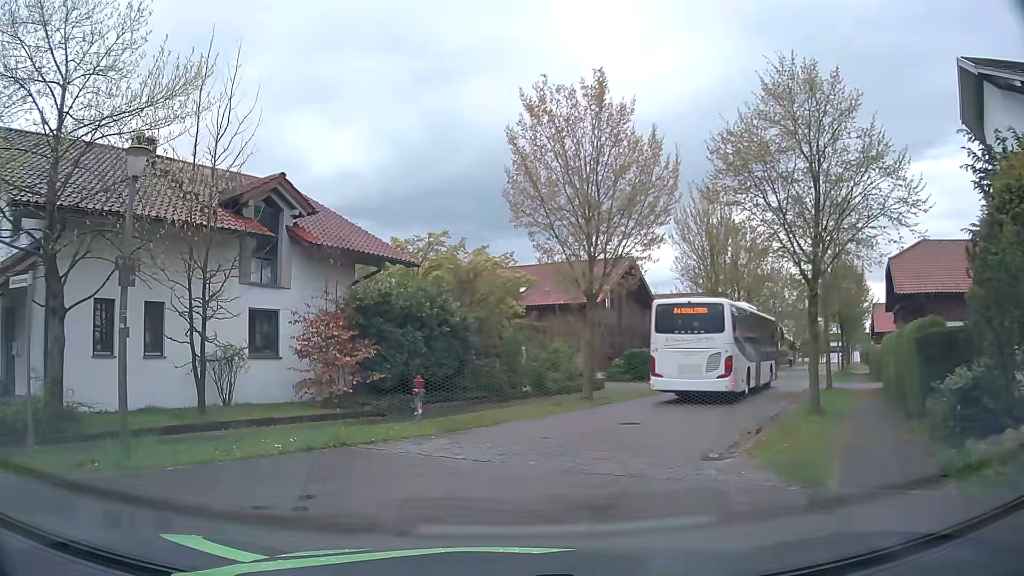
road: residential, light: Day
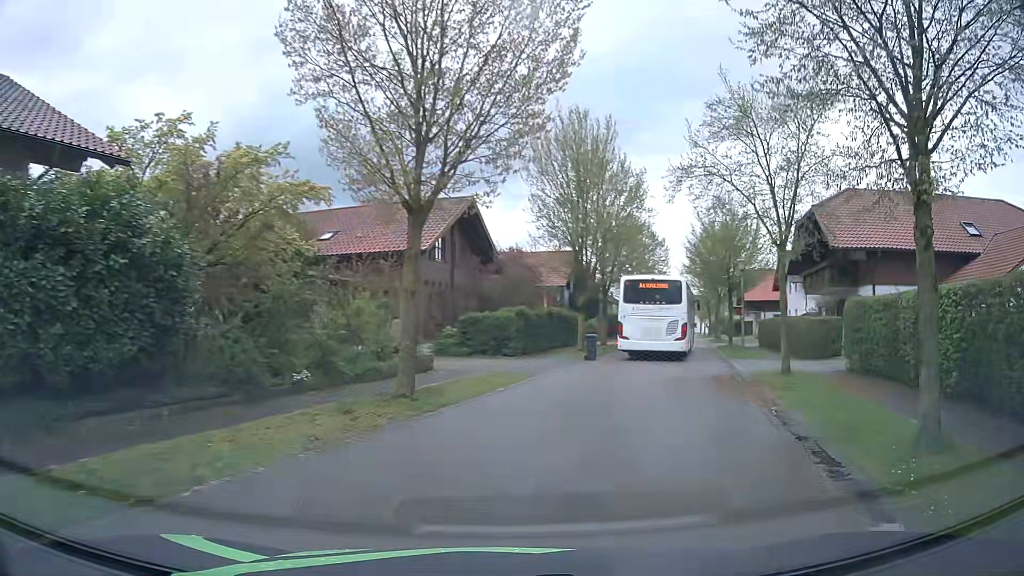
(+0.7, +9.4) m; +14°
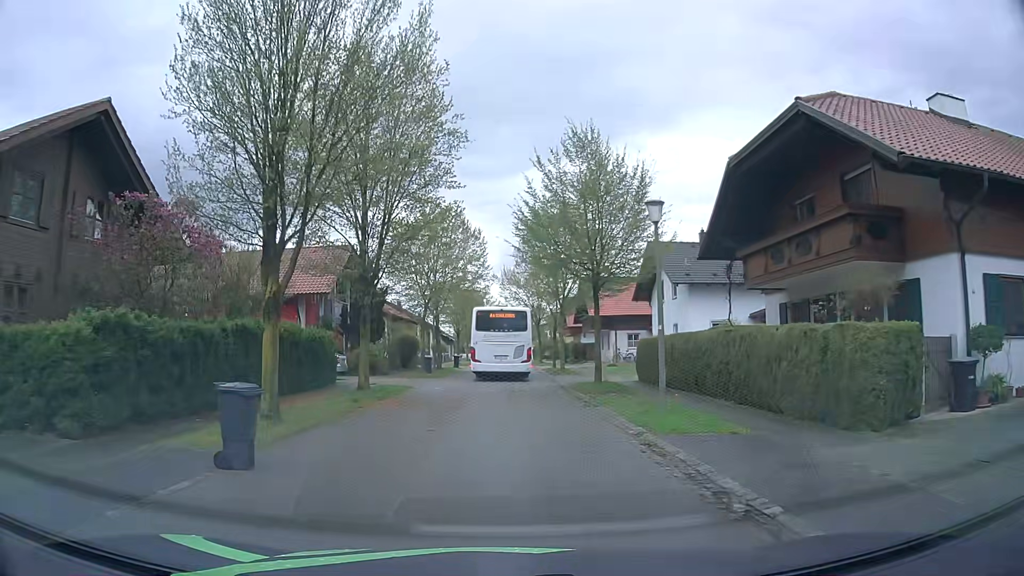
(+3.8, +17.0) m; +17°
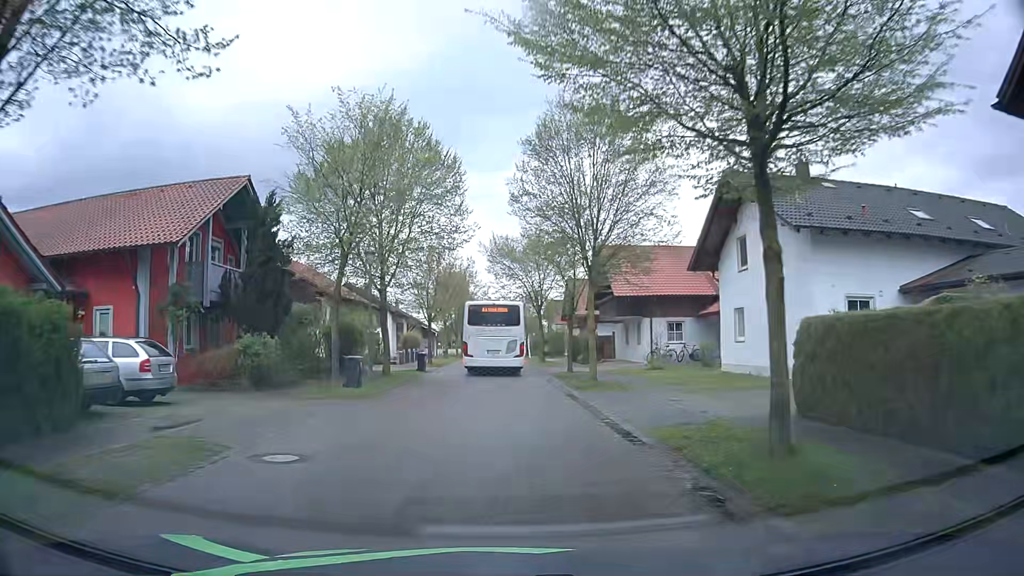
(0.0, +15.9) m; +1°
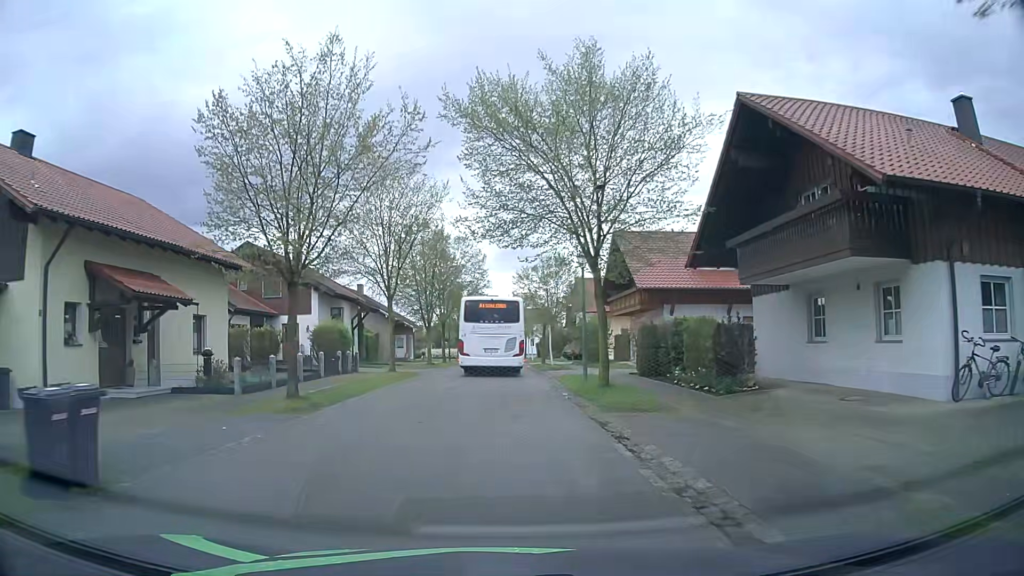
(-0.1, +27.1) m; -2°
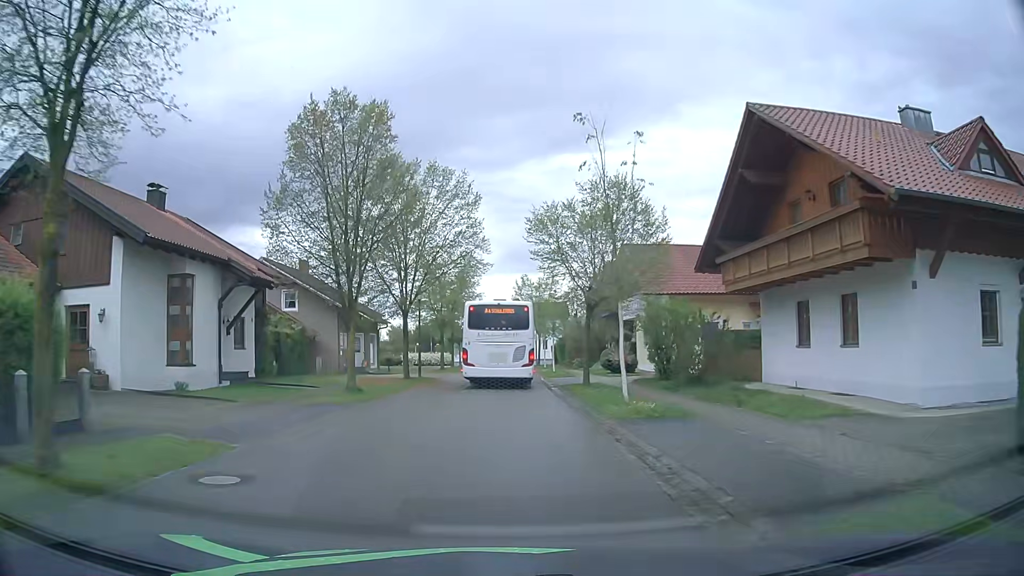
(+0.2, +21.8) m; 0°
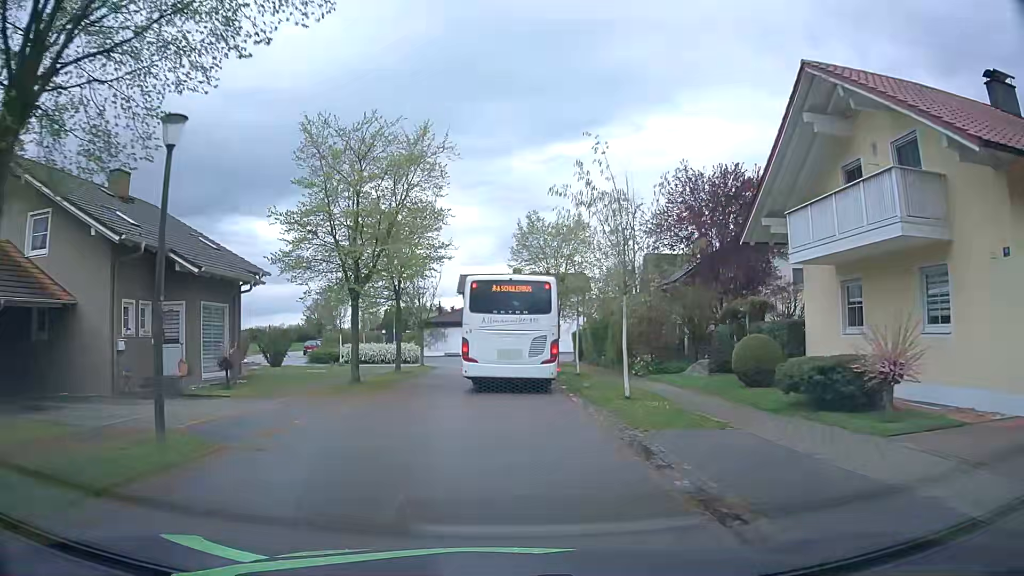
(+0.2, +25.0) m; 0°
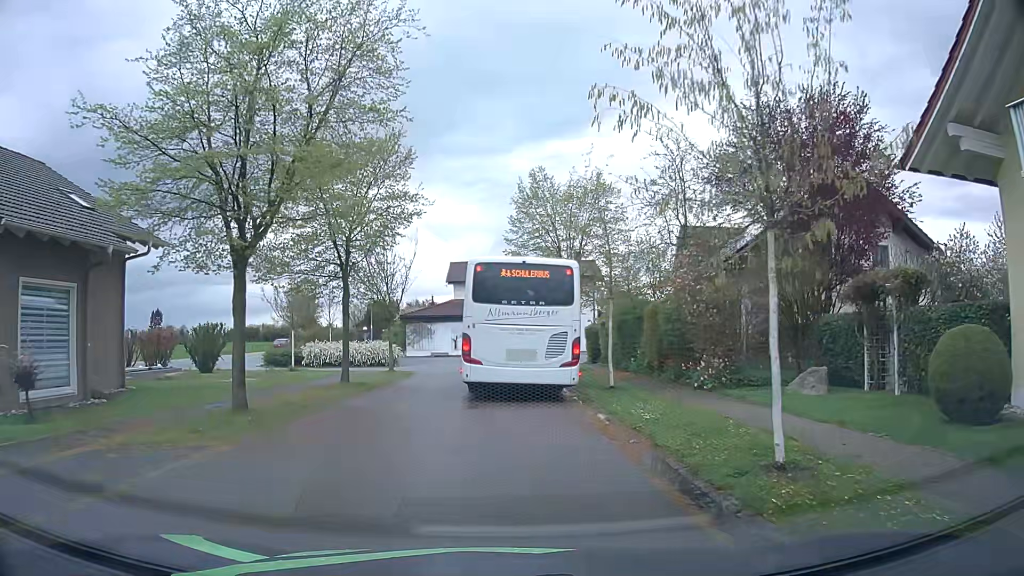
(+0.1, +8.7) m; +1°
